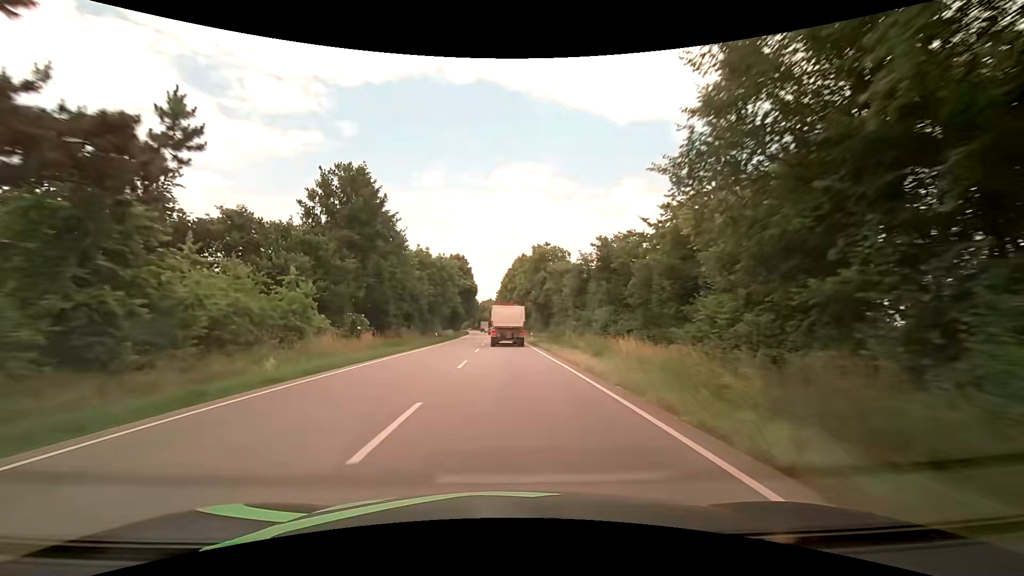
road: primary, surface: asphalt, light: Day
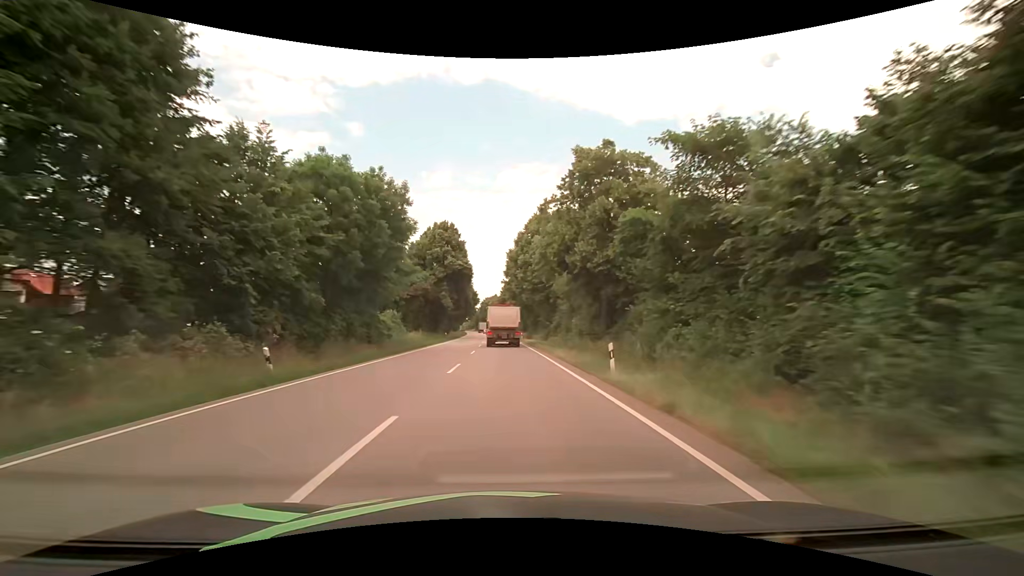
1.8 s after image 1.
(-0.2, +37.1) m; -1°
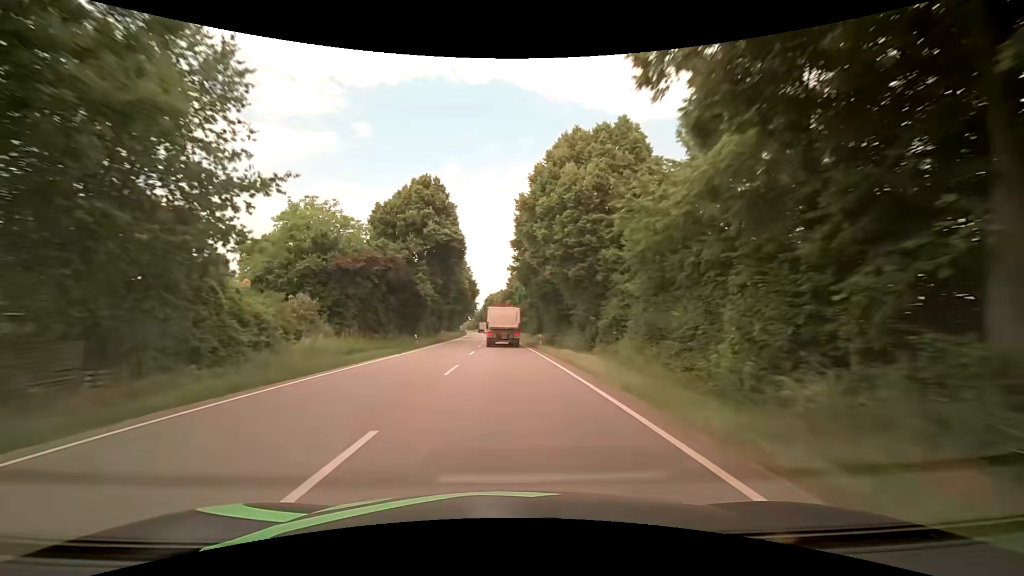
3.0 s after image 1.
(-0.2, +24.8) m; -1°
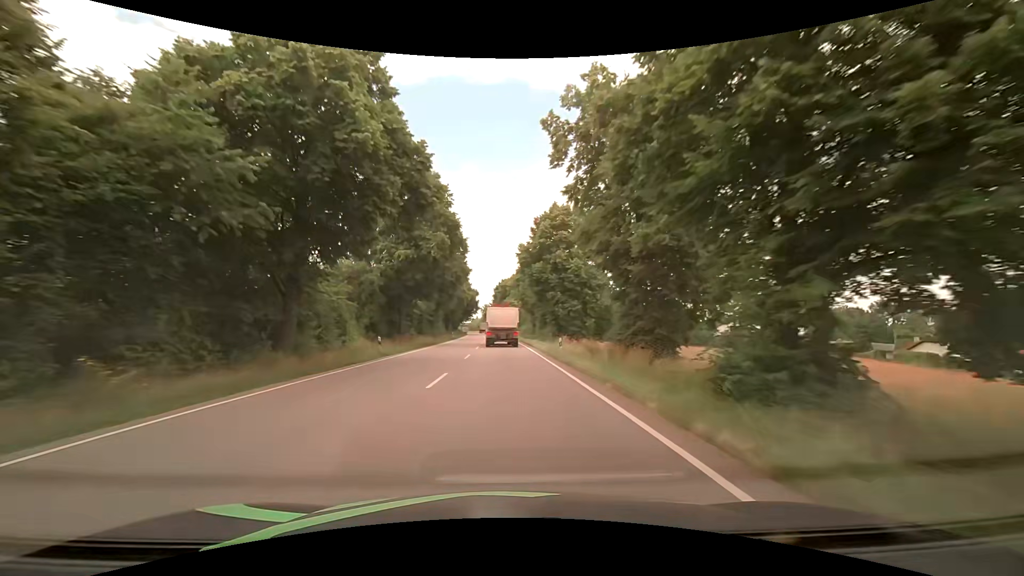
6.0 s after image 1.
(-1.0, +62.5) m; -1°
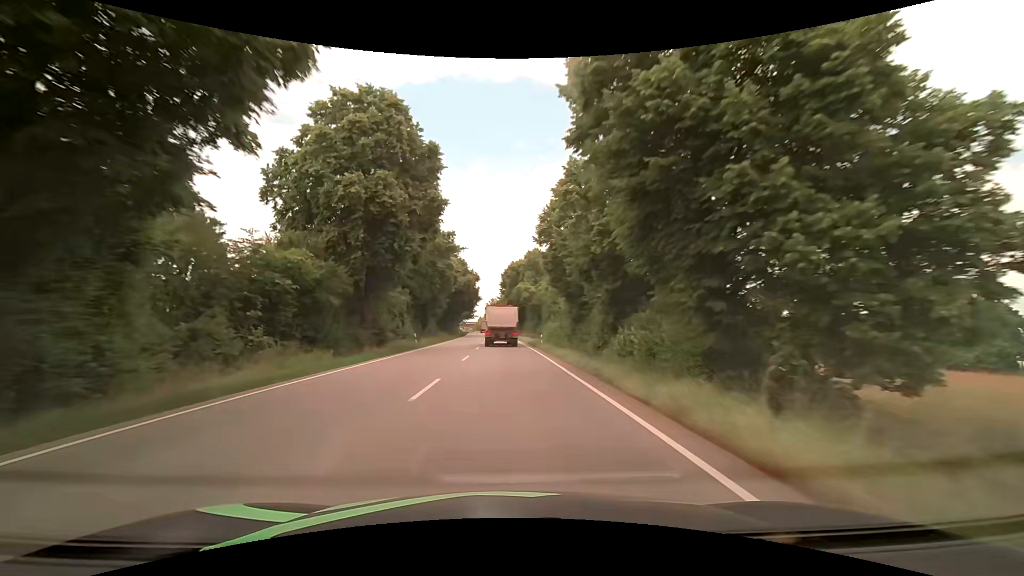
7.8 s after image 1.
(-0.8, +37.8) m; -2°
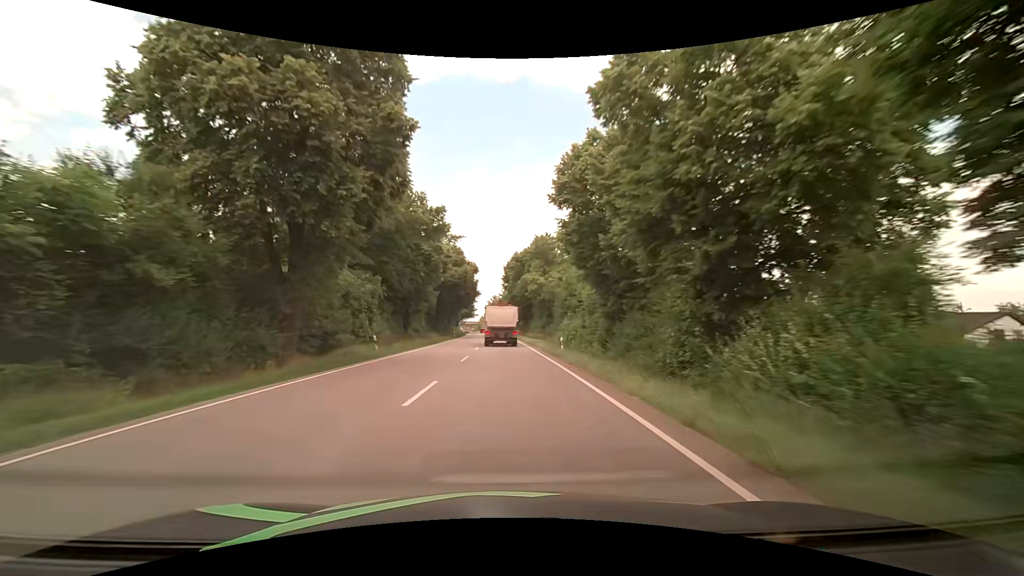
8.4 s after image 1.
(0.0, +12.6) m; -1°
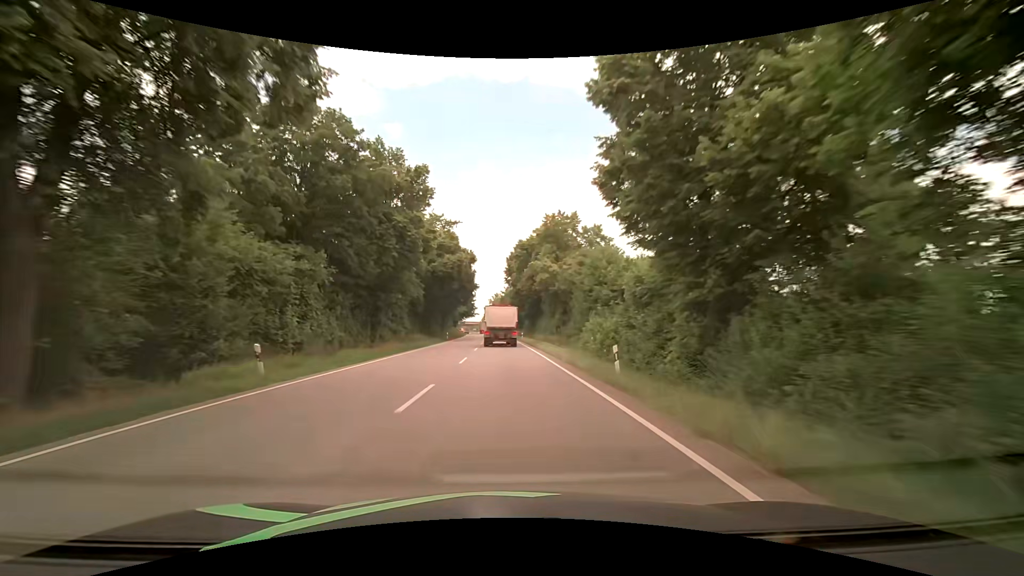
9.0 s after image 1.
(0.0, +12.6) m; 0°
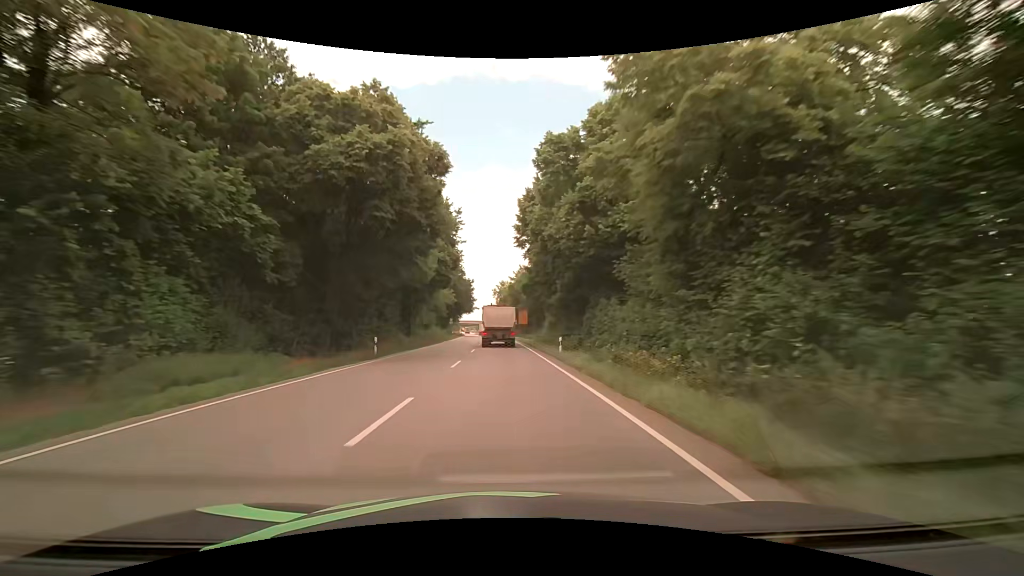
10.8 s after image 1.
(-0.1, +37.9) m; -1°
(0, +10) (0, +20) (0, +30) (-1, +40) (-1, +50) (-1, +60) (-2, +70) (-2, +80) (-3, +90) (-3, +100) m
